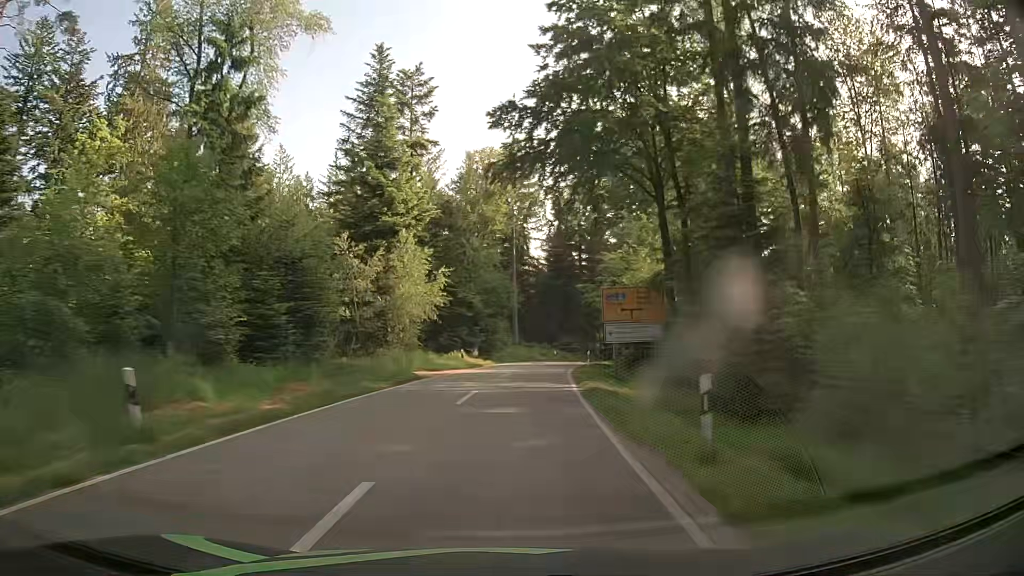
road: tertiary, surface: asphalt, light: Day
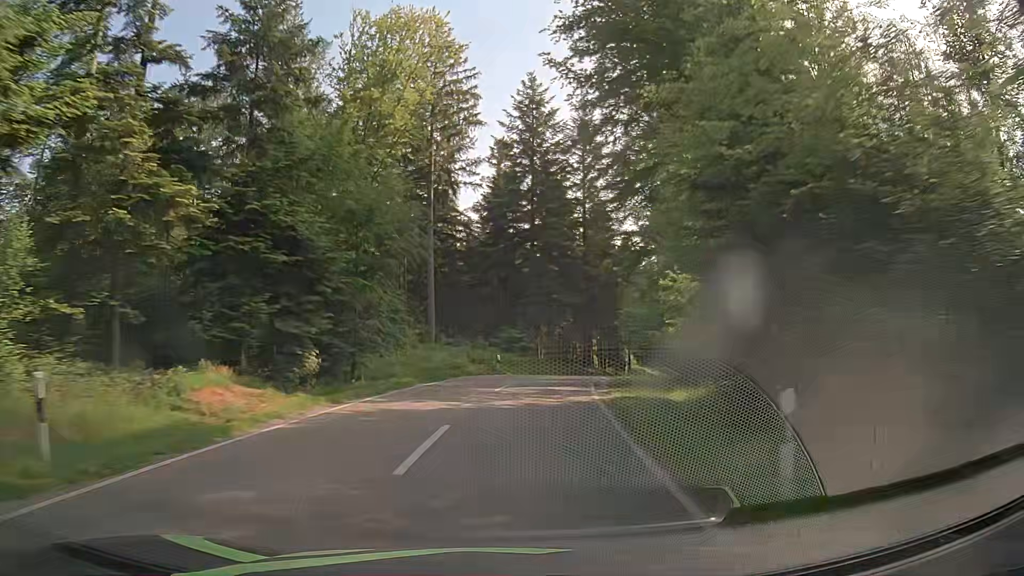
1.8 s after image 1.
(+1.7, +31.4) m; +6°
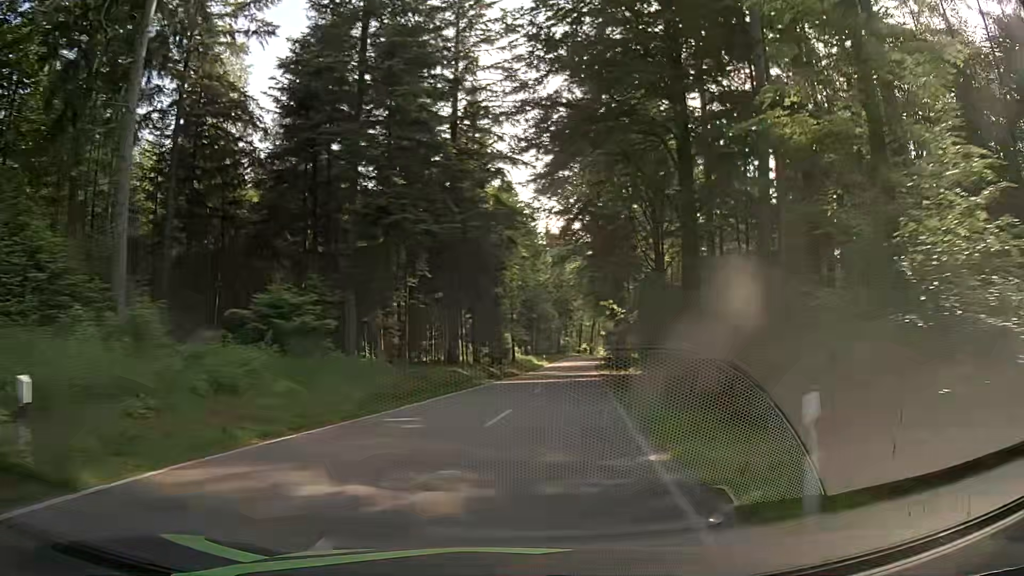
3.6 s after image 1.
(+2.6, +30.2) m; +11°
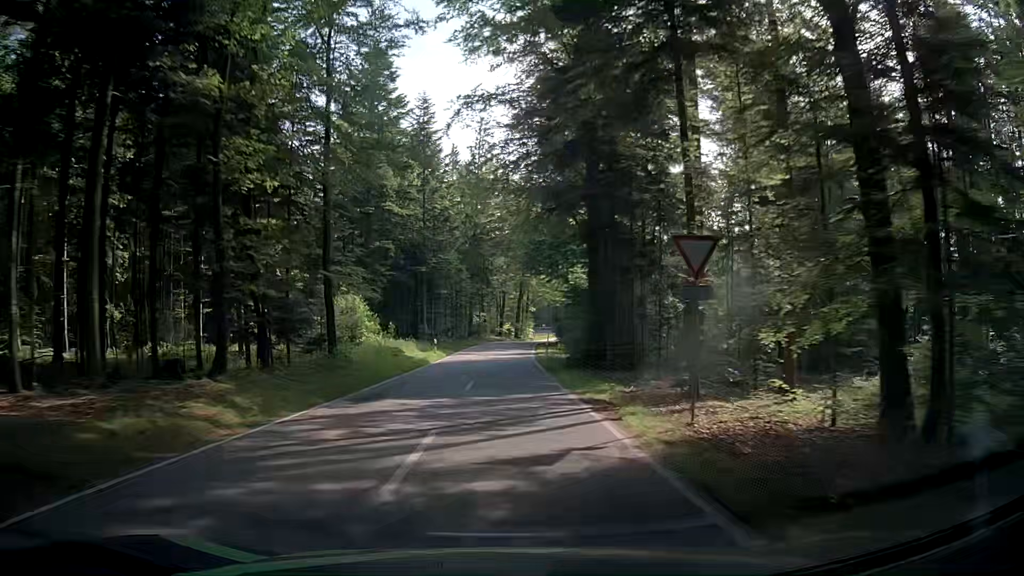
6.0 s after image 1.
(+4.6, +42.2) m; +8°
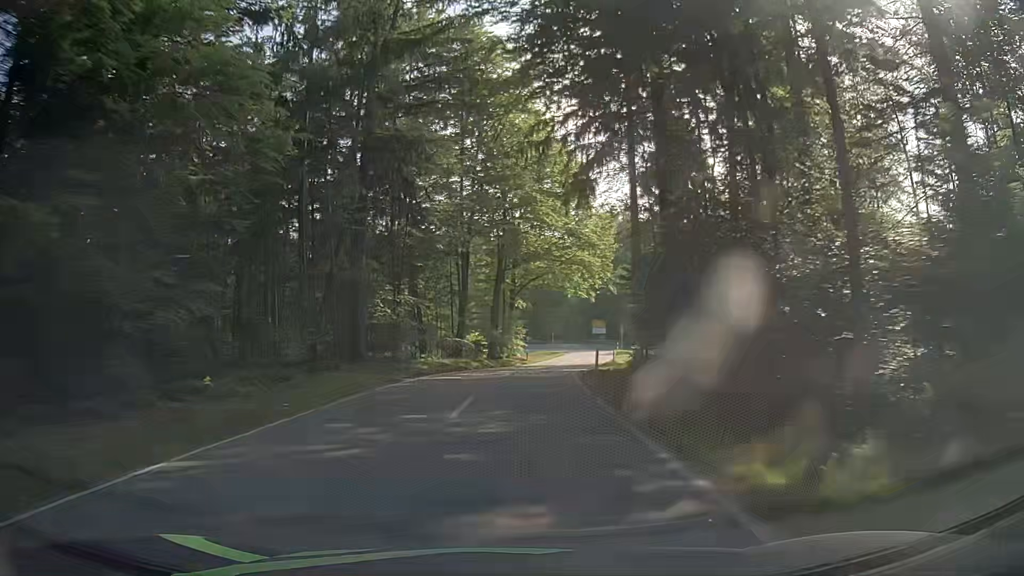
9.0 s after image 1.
(-0.2, +54.6) m; +3°
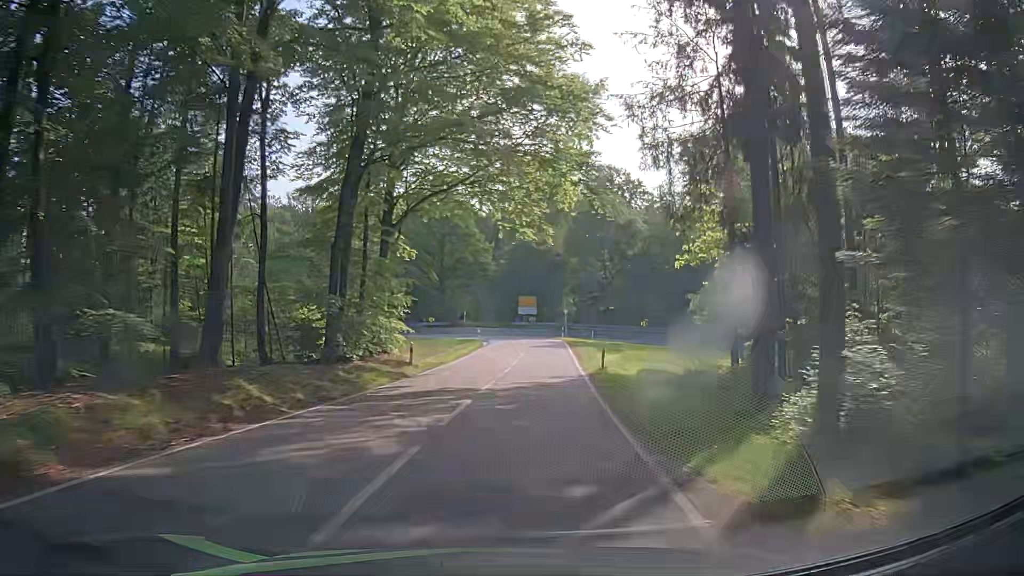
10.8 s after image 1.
(+1.4, +30.3) m; +6°
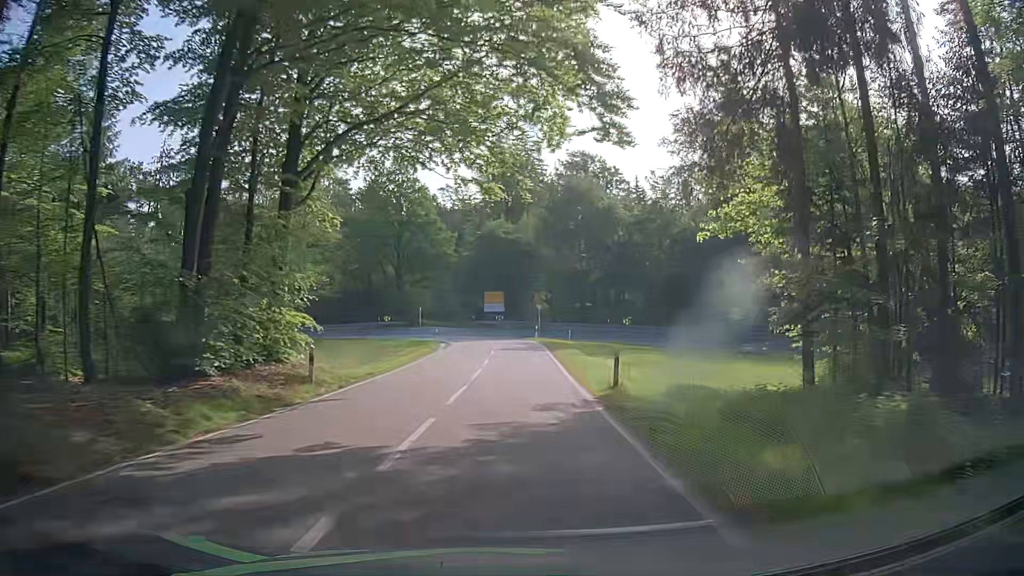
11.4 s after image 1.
(+0.3, +9.4) m; +3°
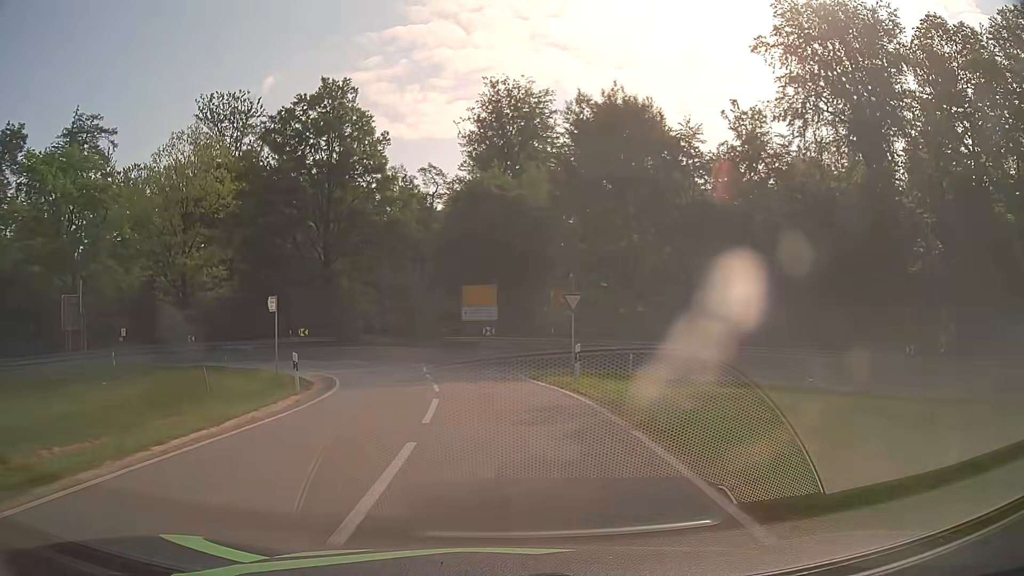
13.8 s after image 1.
(+1.0, +31.9) m; +1°
(0, +10) (-1, +20) (-2, +30) (-7, +38) (-16, +43) (-26, +44) (-36, +43) (-46, +42) (-56, +39) (-65, +36) m
